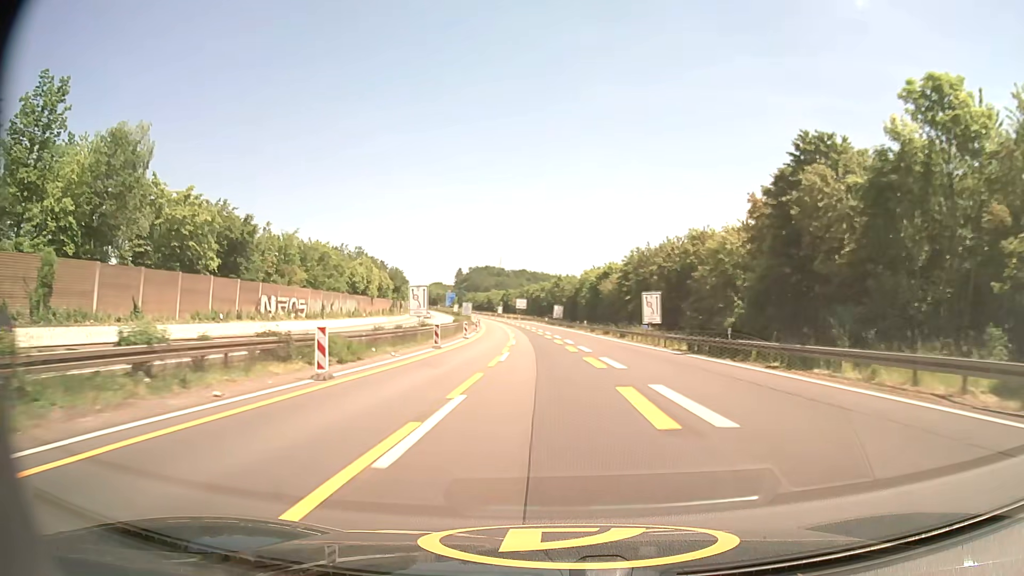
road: motorway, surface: asphalt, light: Day
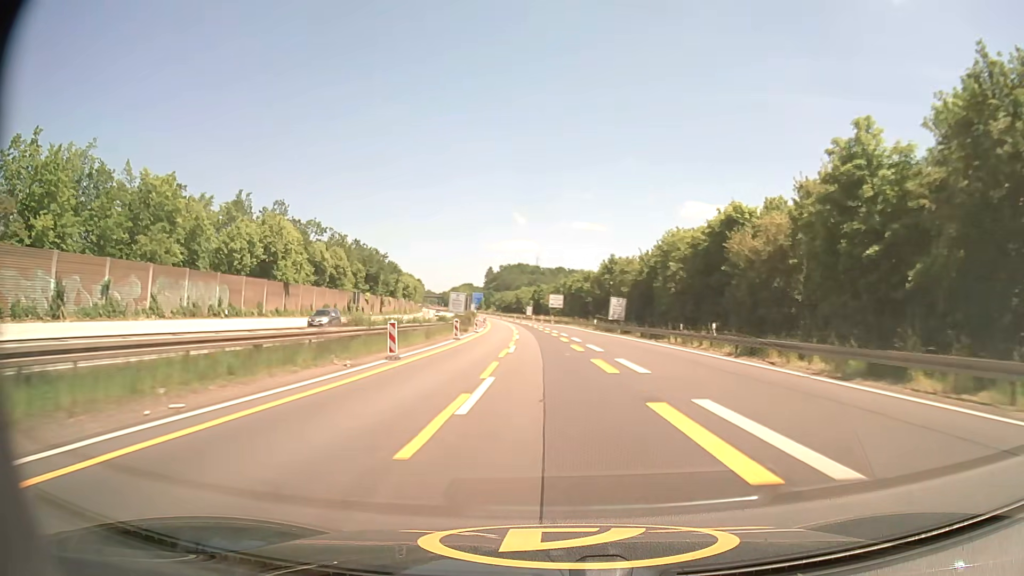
(-1.5, +51.0) m; -3°
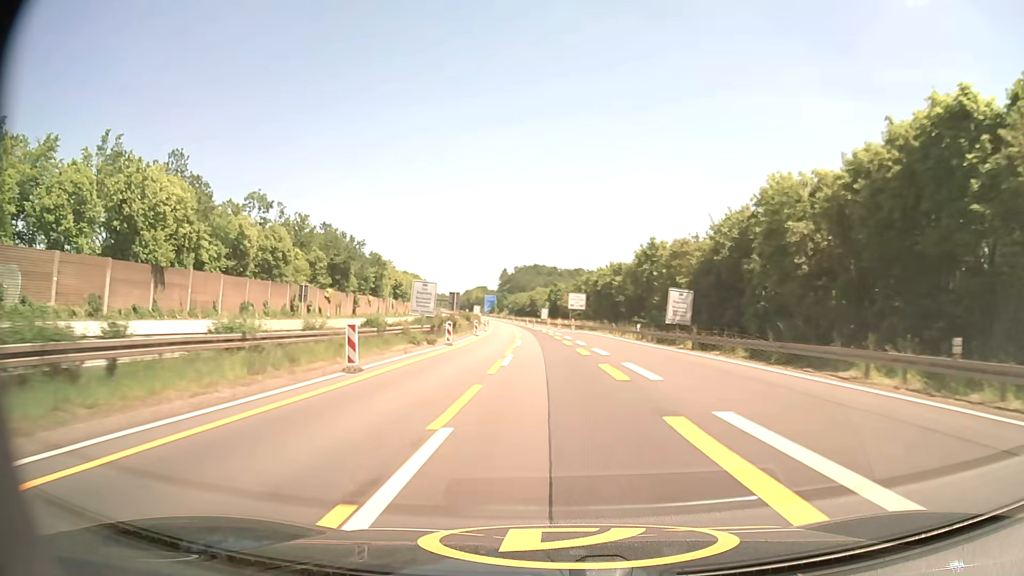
(-0.4, +25.5) m; -2°
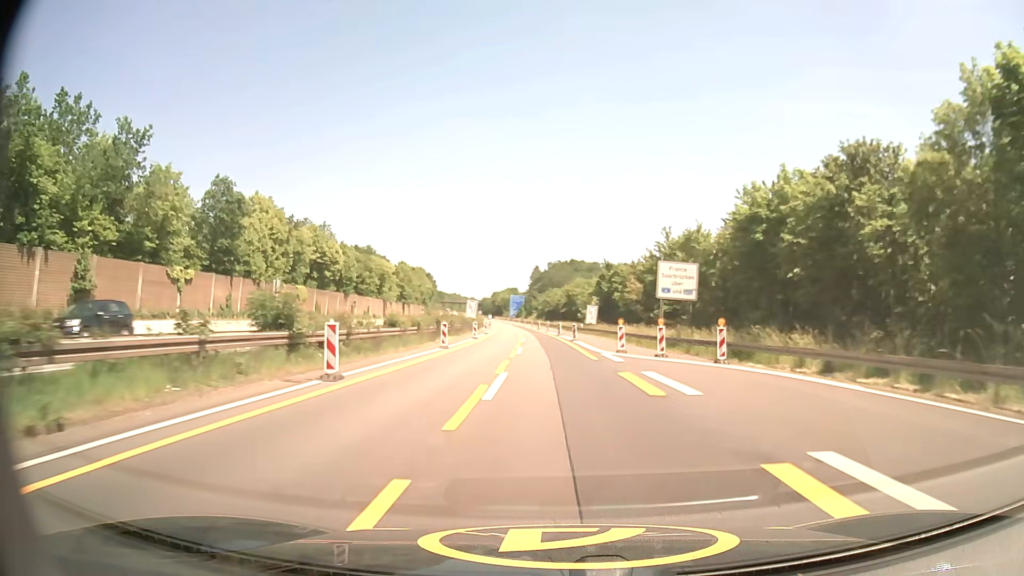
(-1.9, +63.1) m; -3°
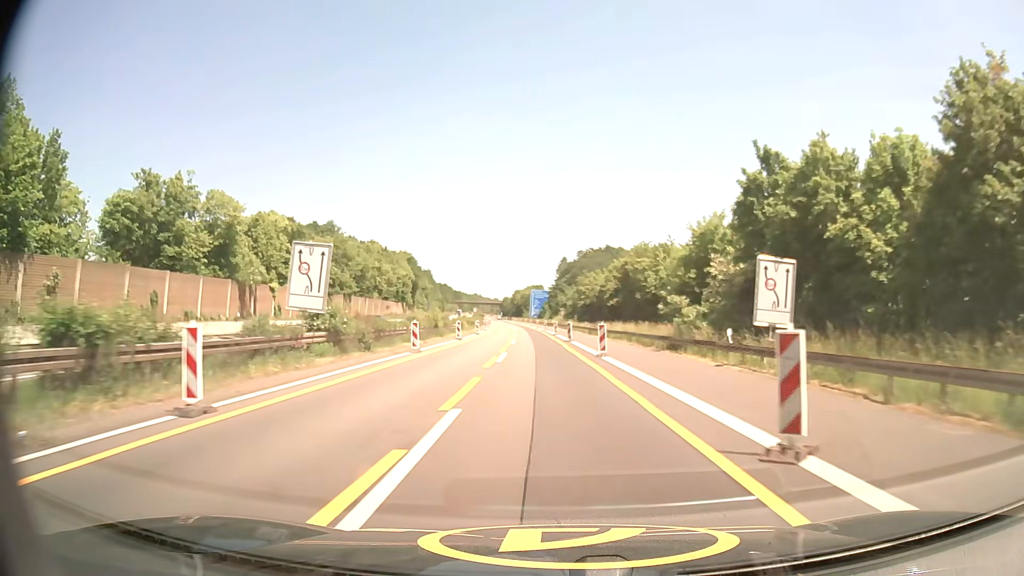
(-1.1, +61.9) m; -2°
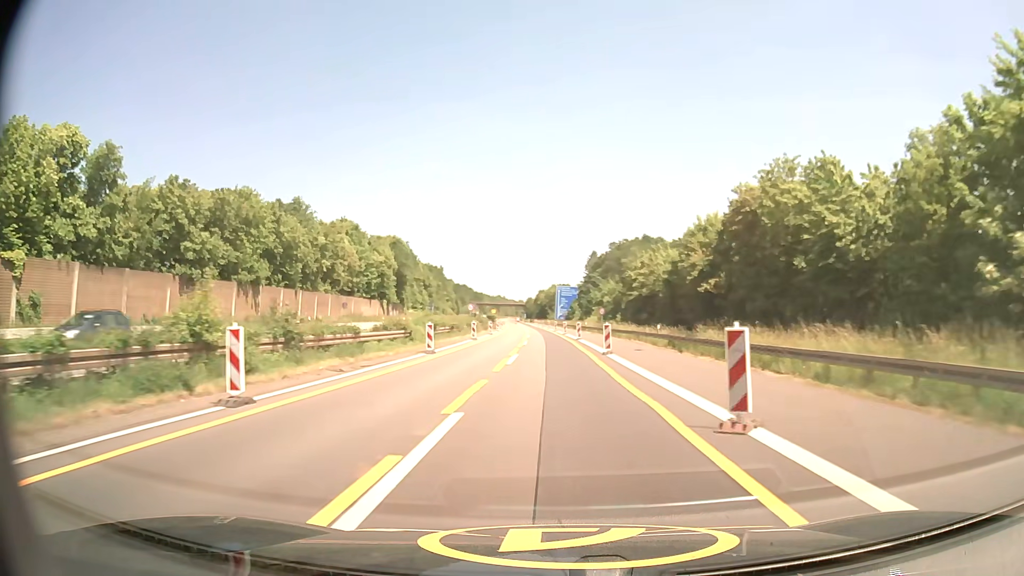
(-0.6, +36.6) m; -2°
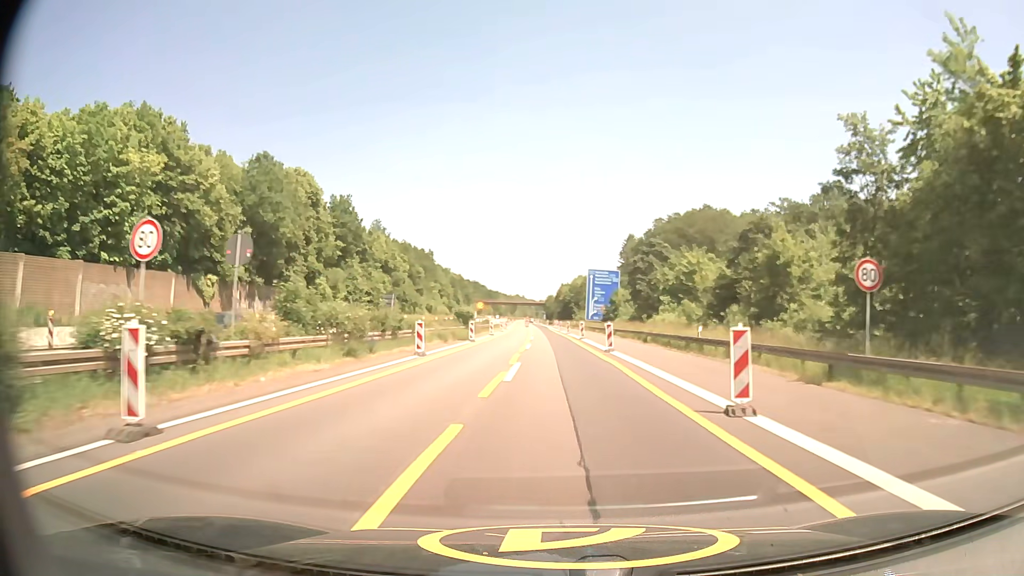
(-0.8, +60.9) m; -2°
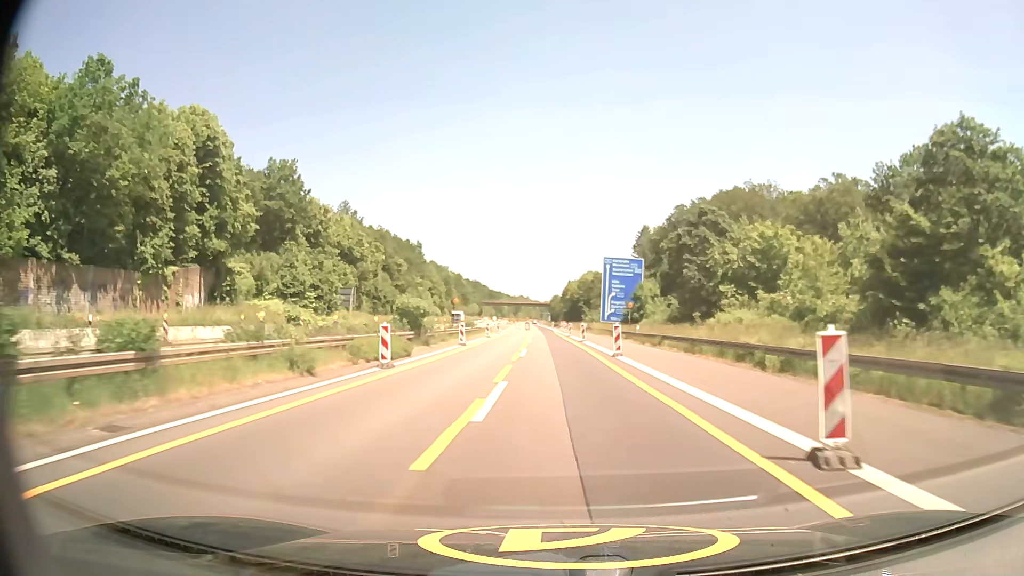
(-0.1, +24.2) m; 0°
(0, +10) (0, +20) (0, +30) (0, +40) (0, +50) (-1, +60) (-1, +70) (-1, +80) (-1, +90) (-1, +100) m
